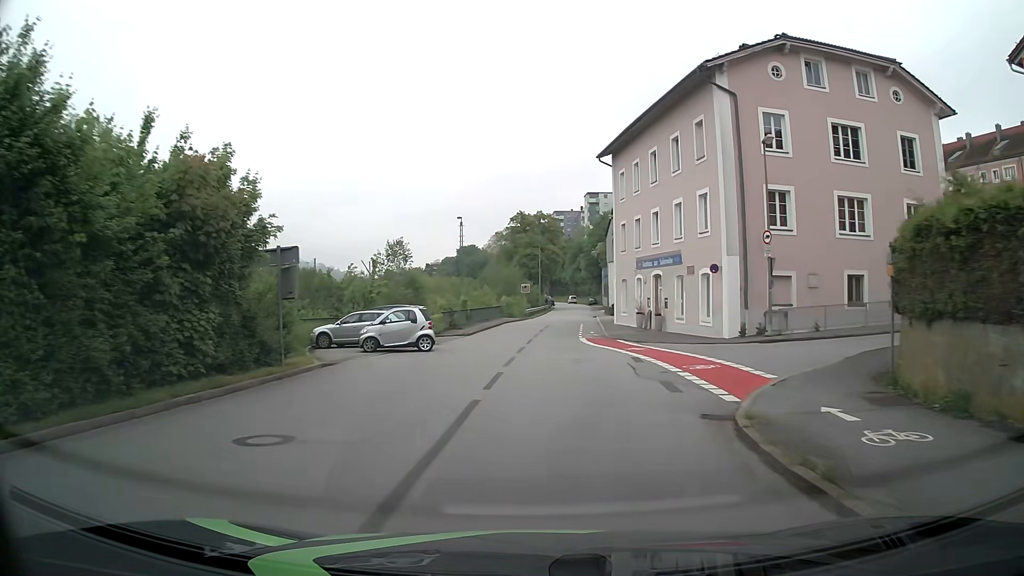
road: residential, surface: asphalt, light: Day
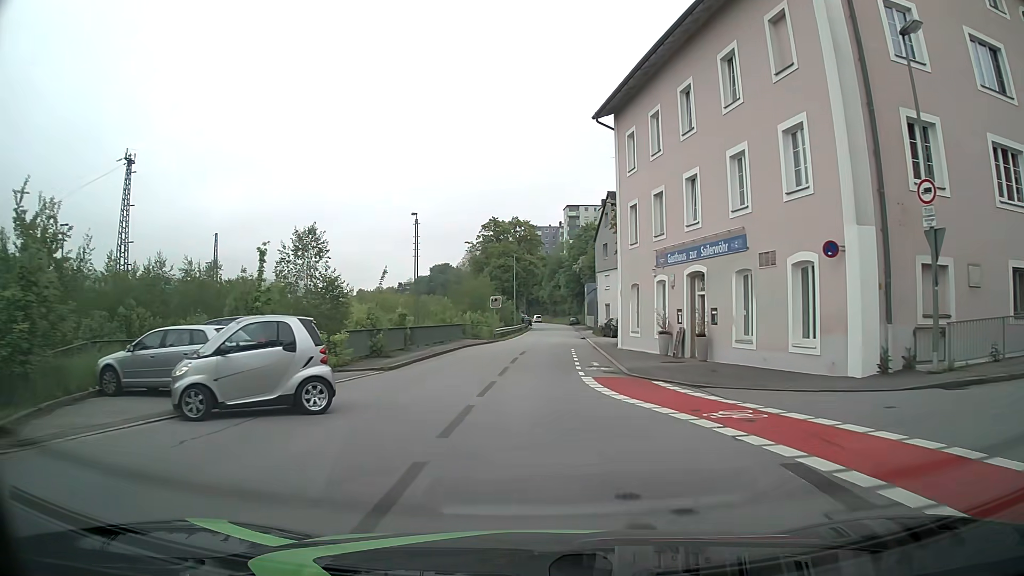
(+0.2, +13.6) m; +2°
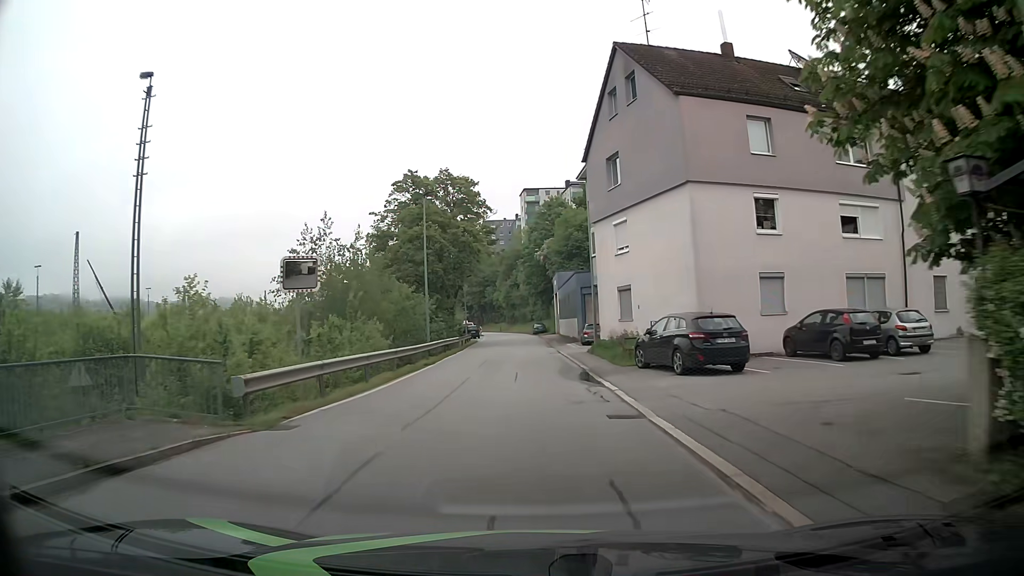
(+1.1, +34.3) m; +4°
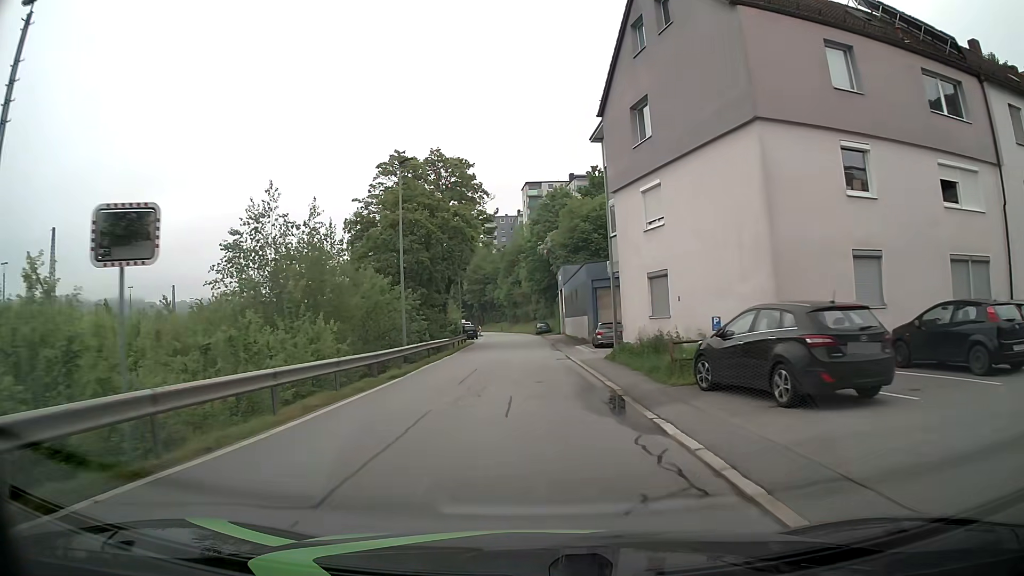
(0.0, +6.9) m; -1°
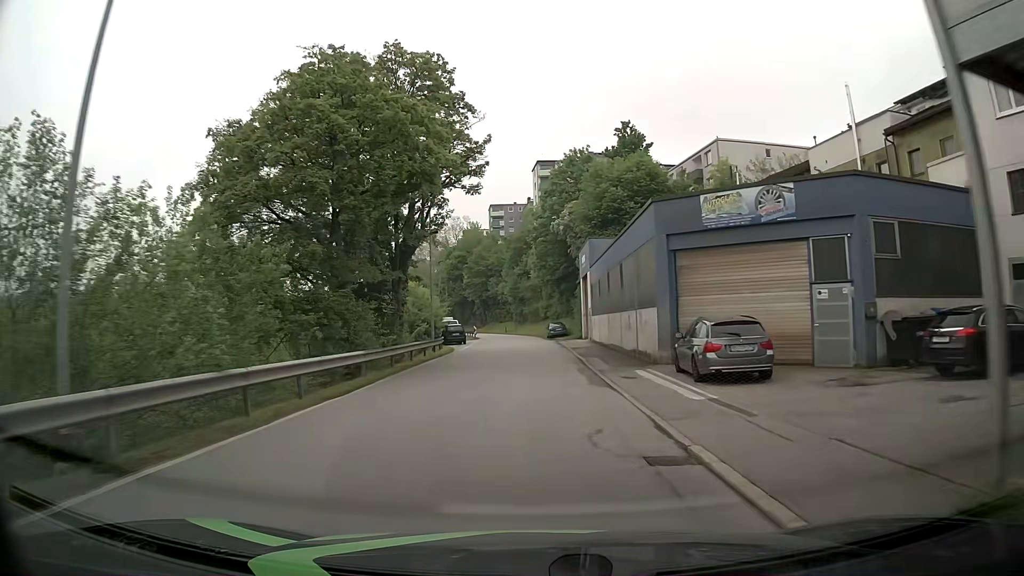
(-0.1, +21.1) m; -1°
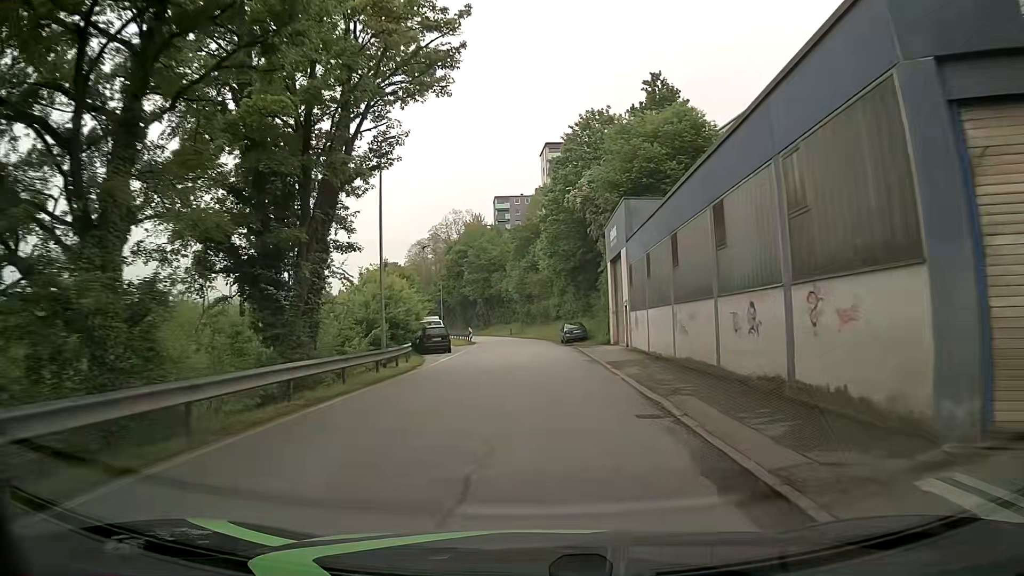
(0.0, +14.4) m; 0°
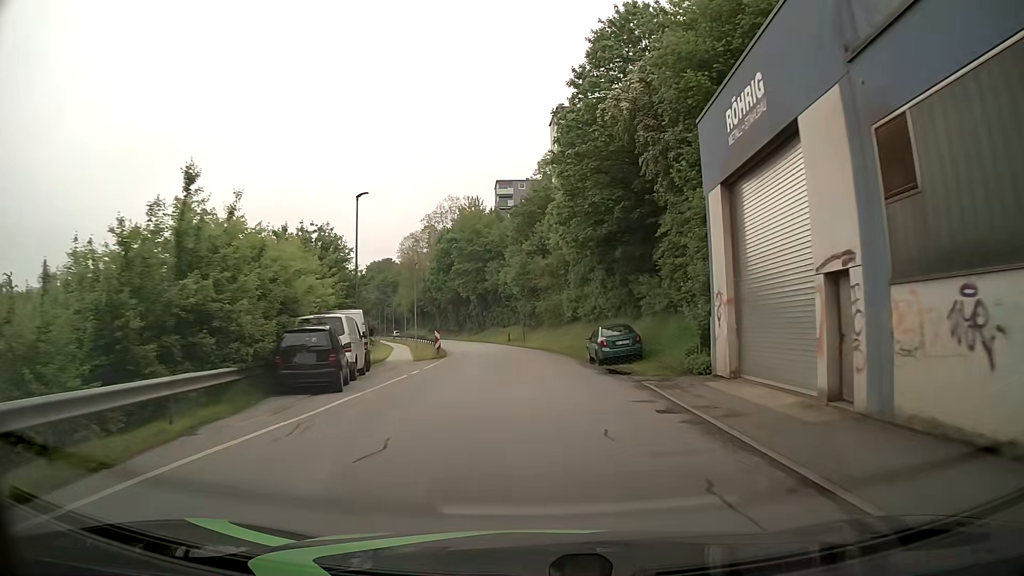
(-0.1, +22.5) m; 0°
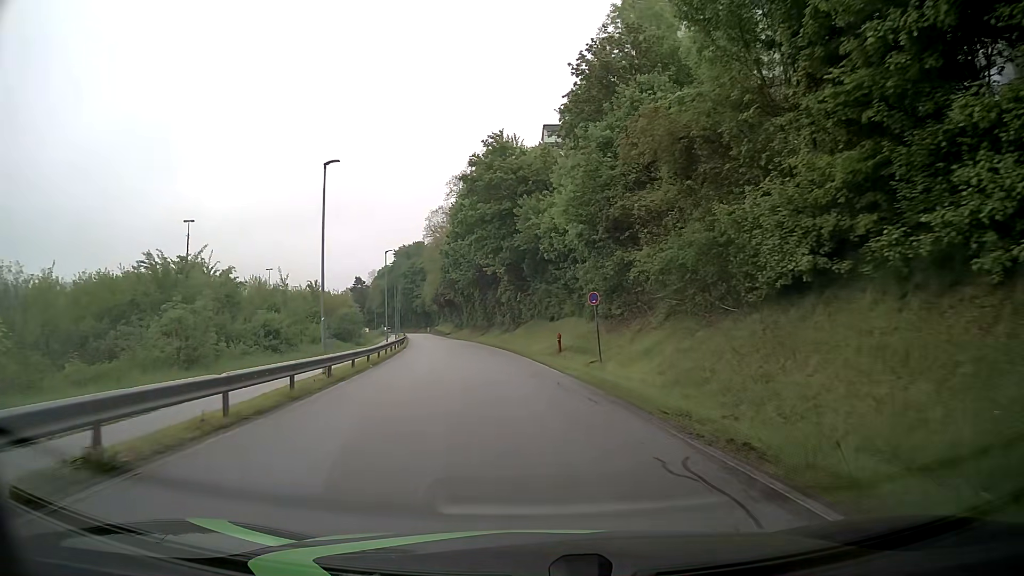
(-1.2, +38.7) m; -5°
(0, +10) (-1, +20) (-2, +30) (-3, +40) (-5, +50) (-7, +60) (-8, +69) (-10, +79) (-12, +89) (-14, +99) m
